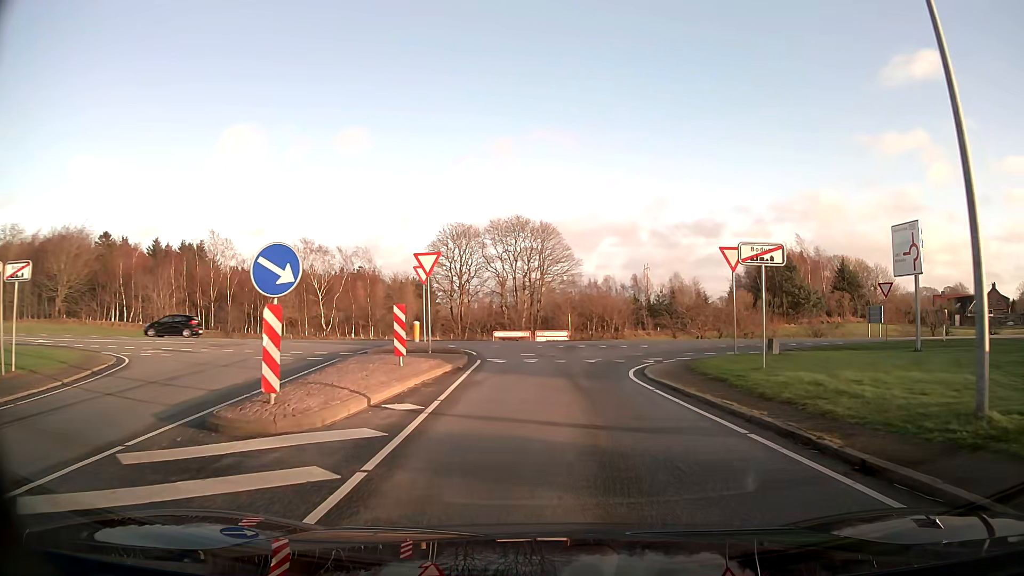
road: secondary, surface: asphalt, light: Day
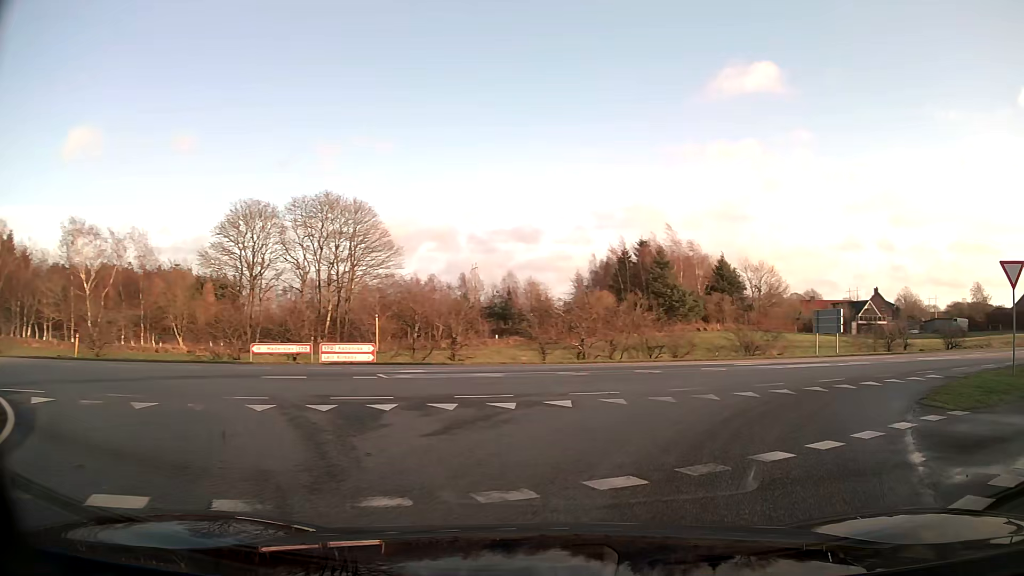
(+0.8, +18.8) m; +14°
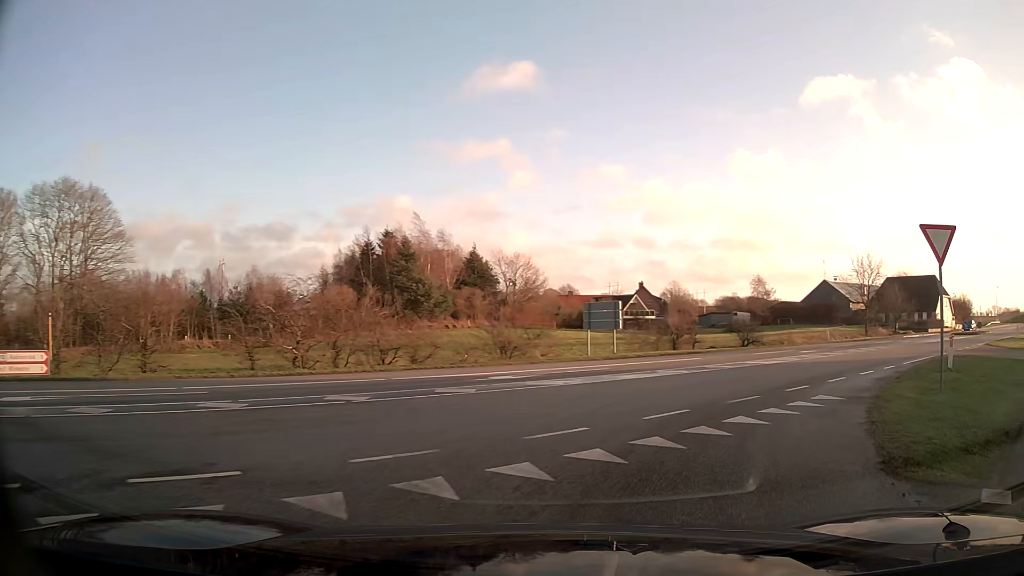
(+1.3, +6.7) m; +22°
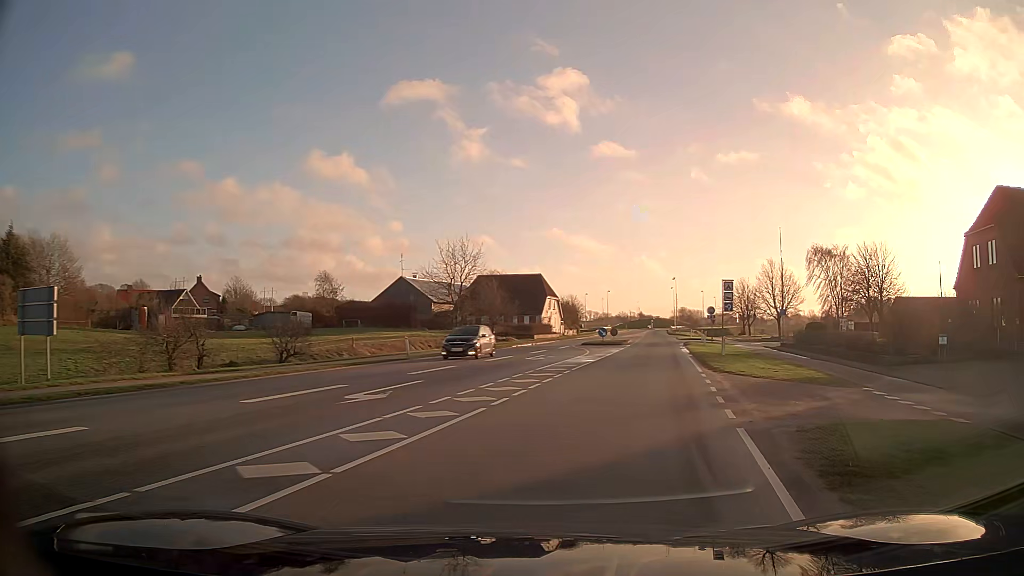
(+5.2, +15.1) m; +34°
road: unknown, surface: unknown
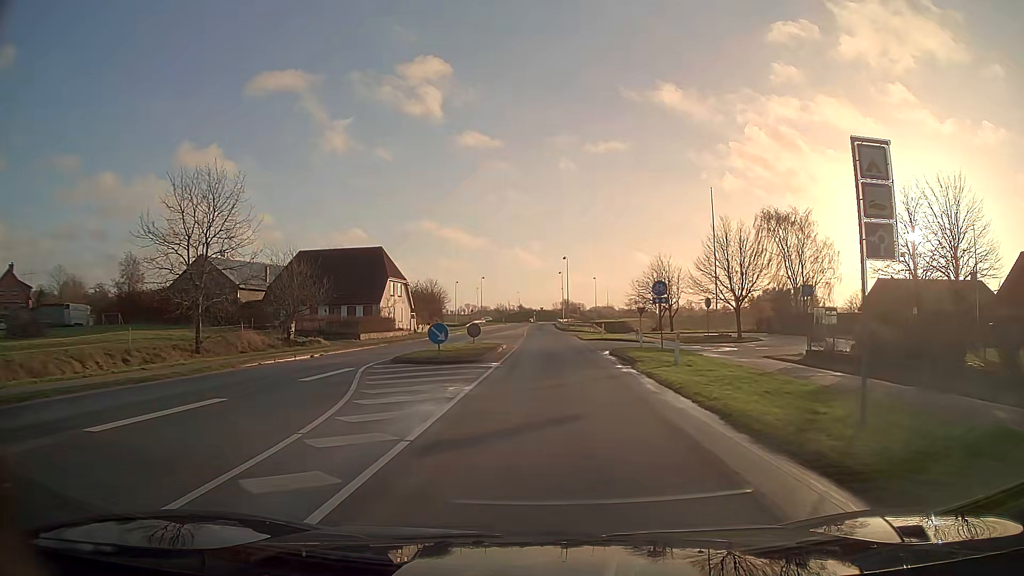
(+4.1, +27.5) m; +11°
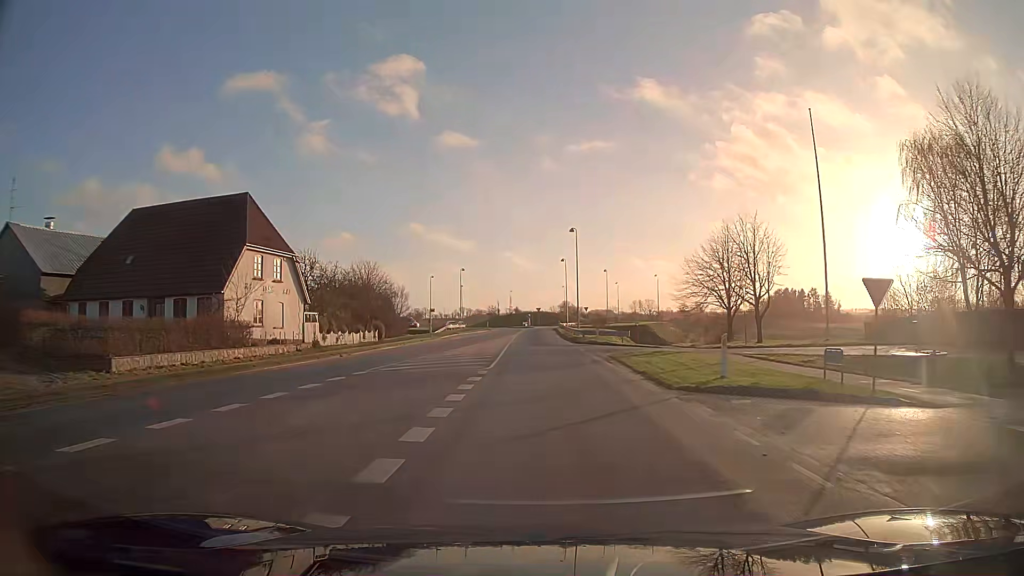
(+0.3, +32.1) m; 0°
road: secondary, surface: asphalt
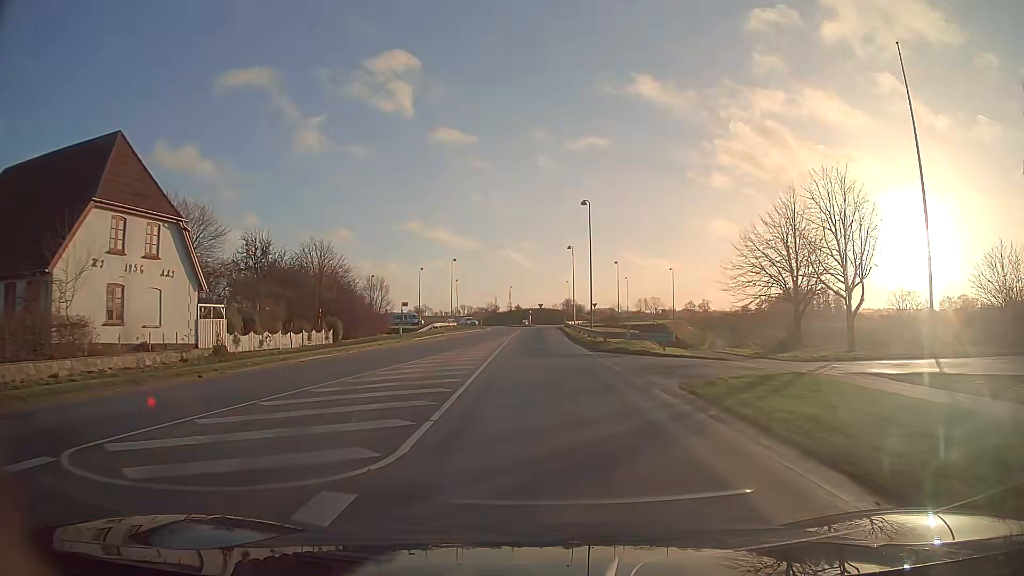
(0.0, +13.6) m; 0°
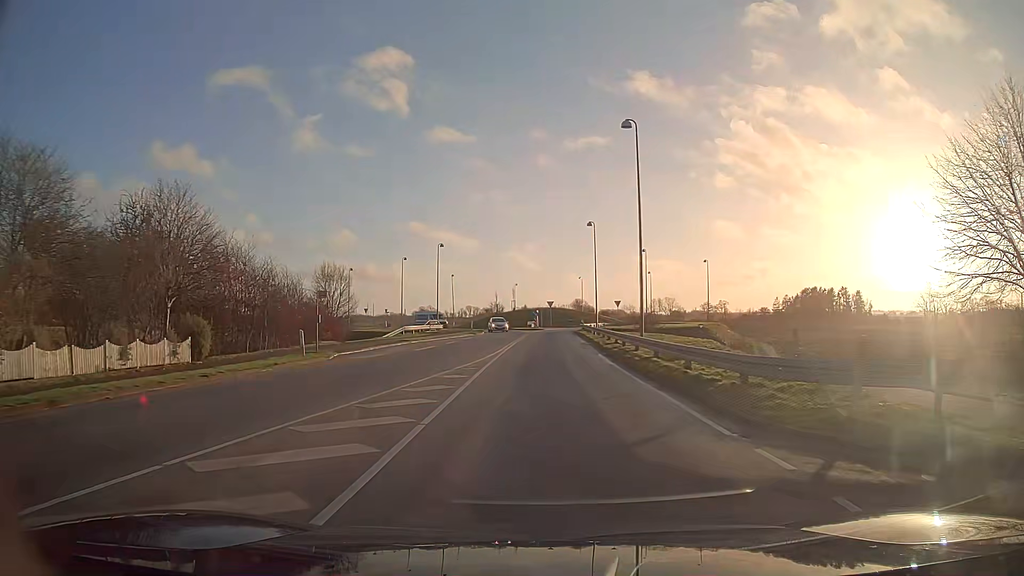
(-0.1, +20.4) m; -1°
(0, +10) (0, +20) (0, +30) (+1, +40) (+1, +50) (+1, +60) (+2, +70) (+5, +79) (+11, +88) (+16, +96) m
